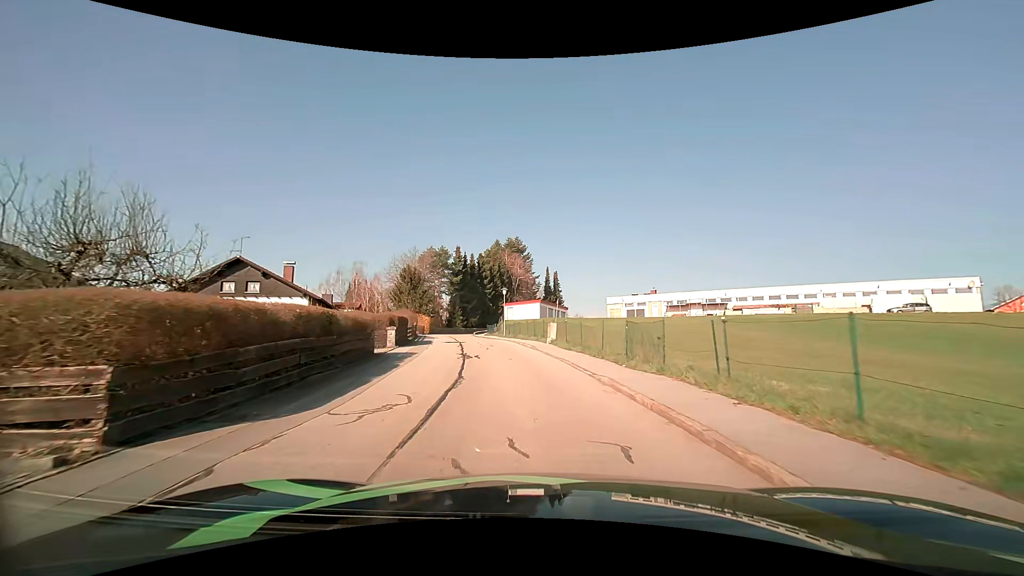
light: Day
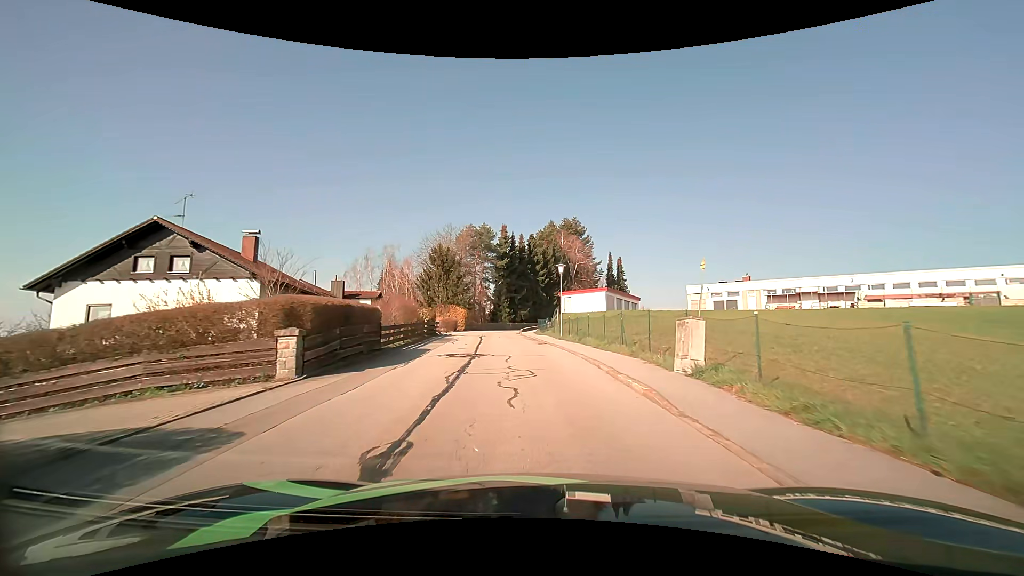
(-1.0, +16.0) m; -6°
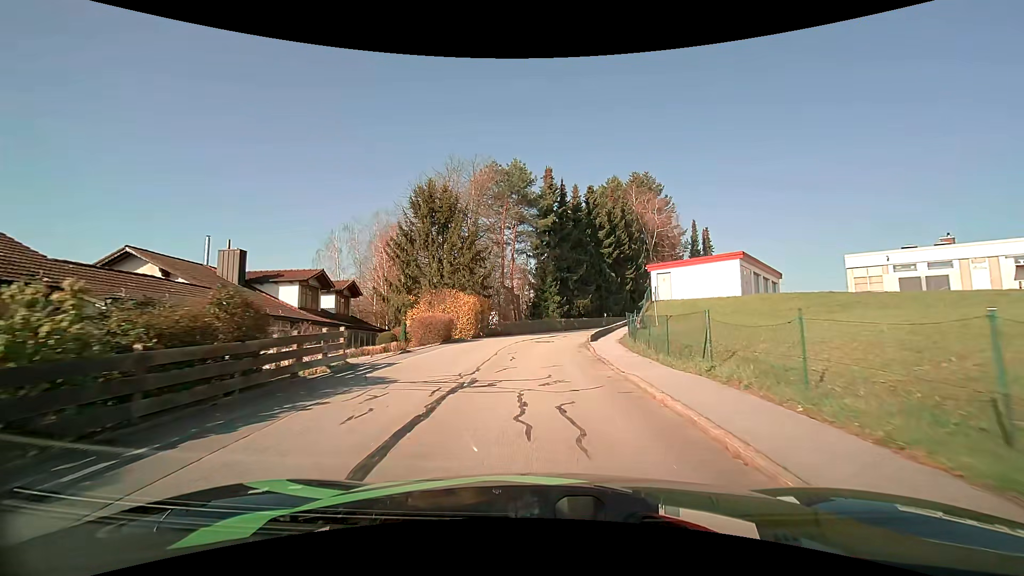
(-1.6, +27.5) m; -5°
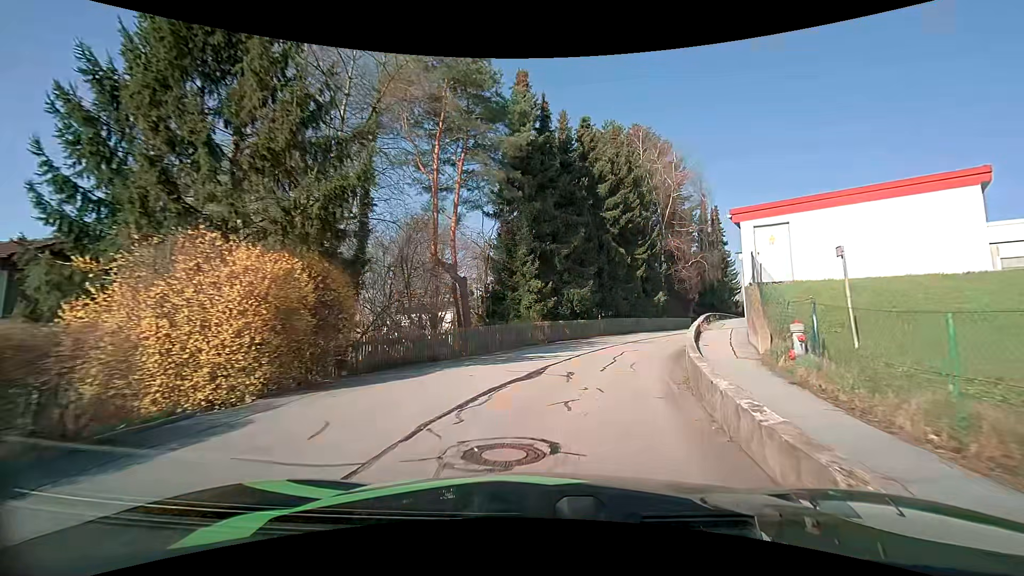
(-0.2, +20.4) m; +3°
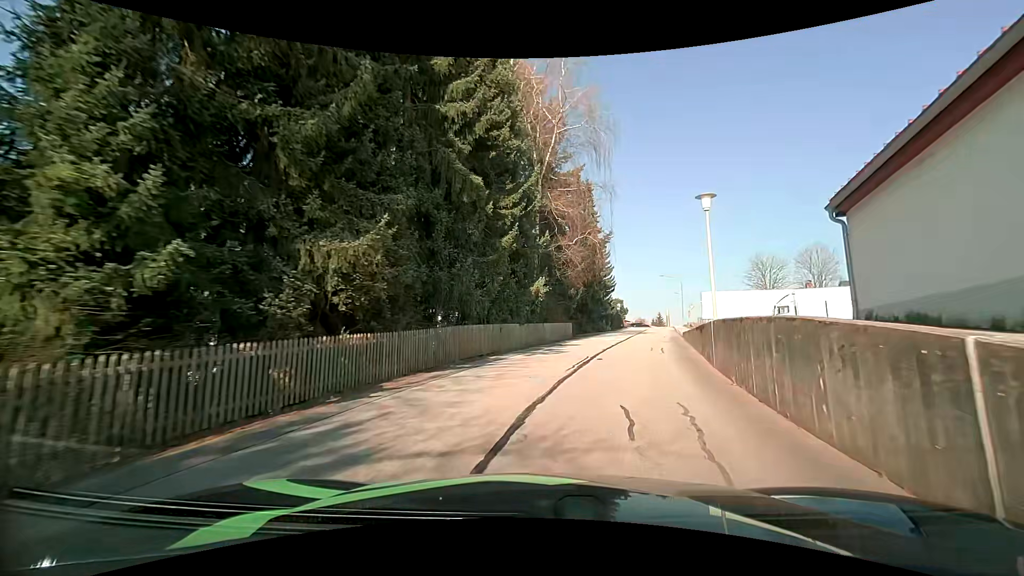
(+2.5, +18.8) m; +15°
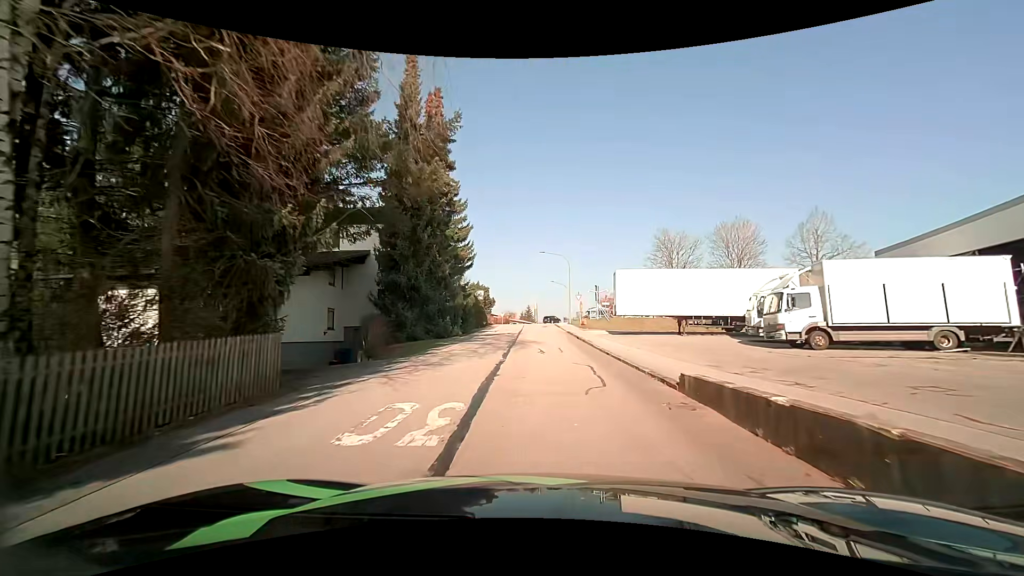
(+4.5, +24.5) m; +16°
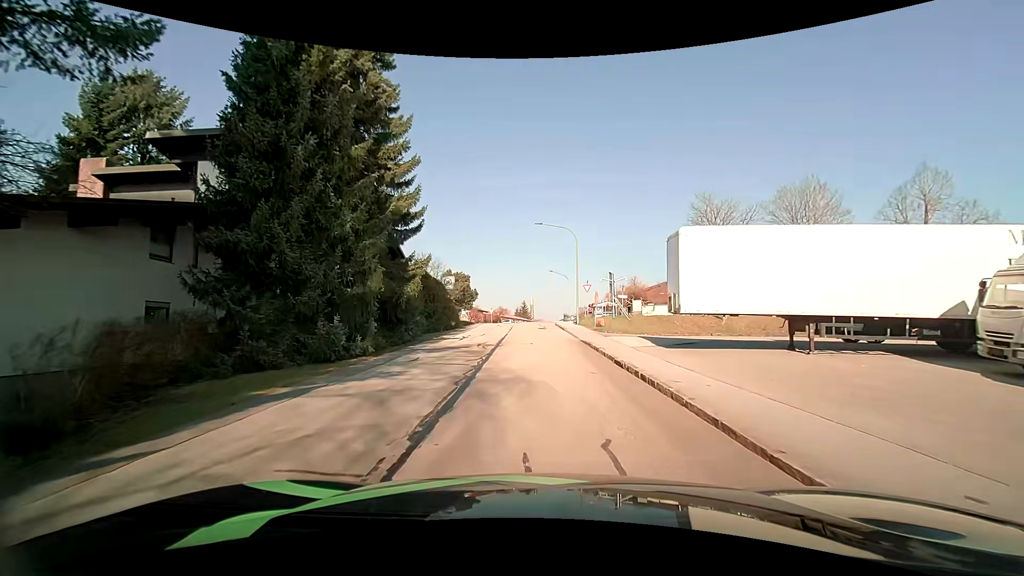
(+0.2, +14.6) m; +1°
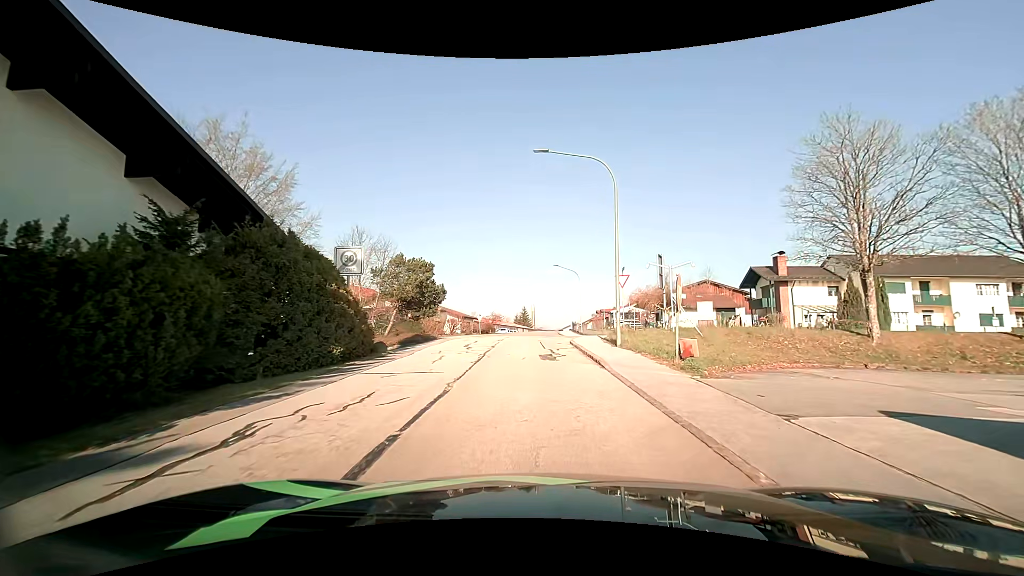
(0.0, +17.6) m; 0°
